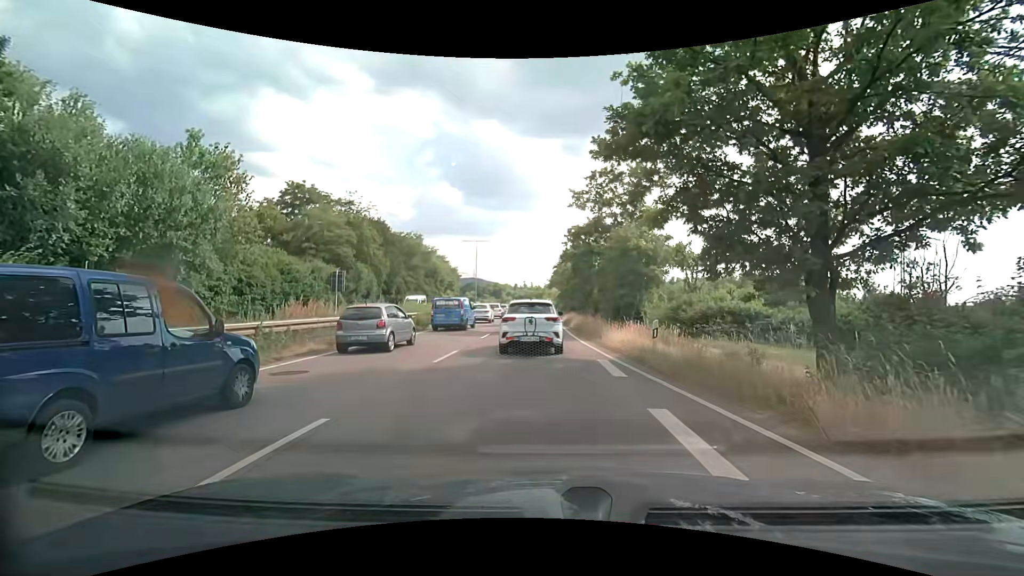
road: trunk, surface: asphalt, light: Day
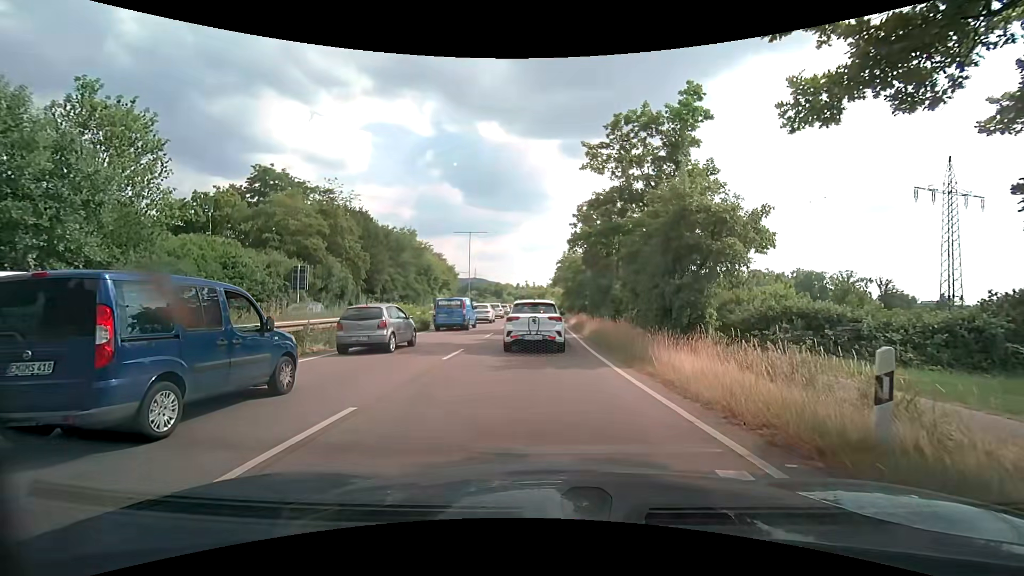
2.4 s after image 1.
(-0.1, +8.4) m; -1°
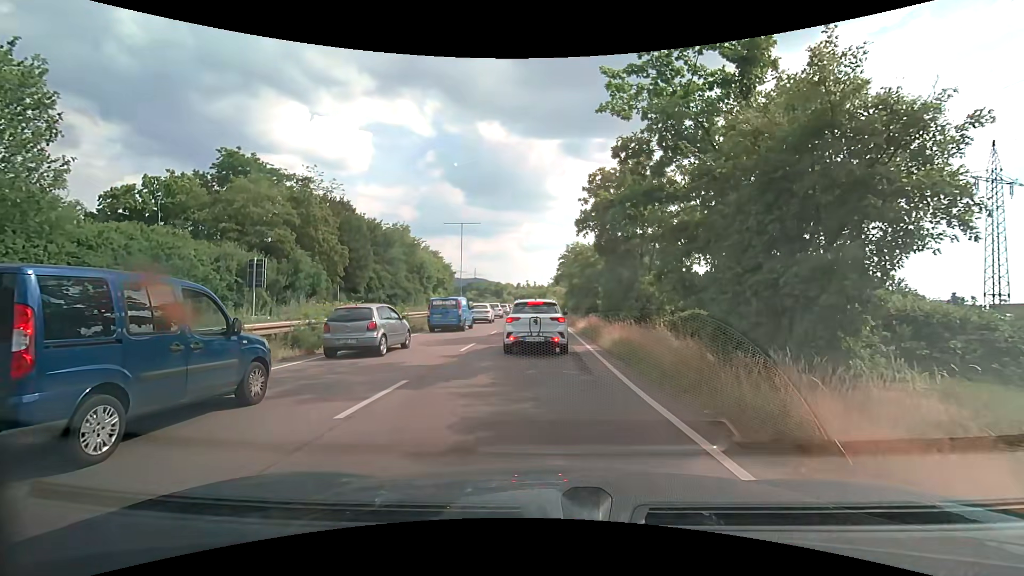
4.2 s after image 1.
(0.0, +6.6) m; +1°
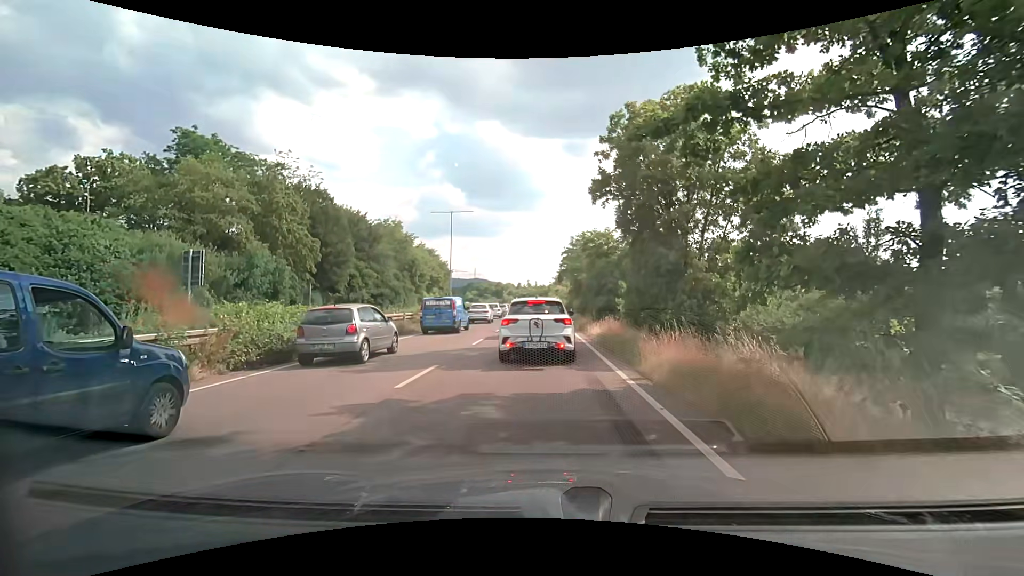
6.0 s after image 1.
(-0.1, +6.7) m; -1°
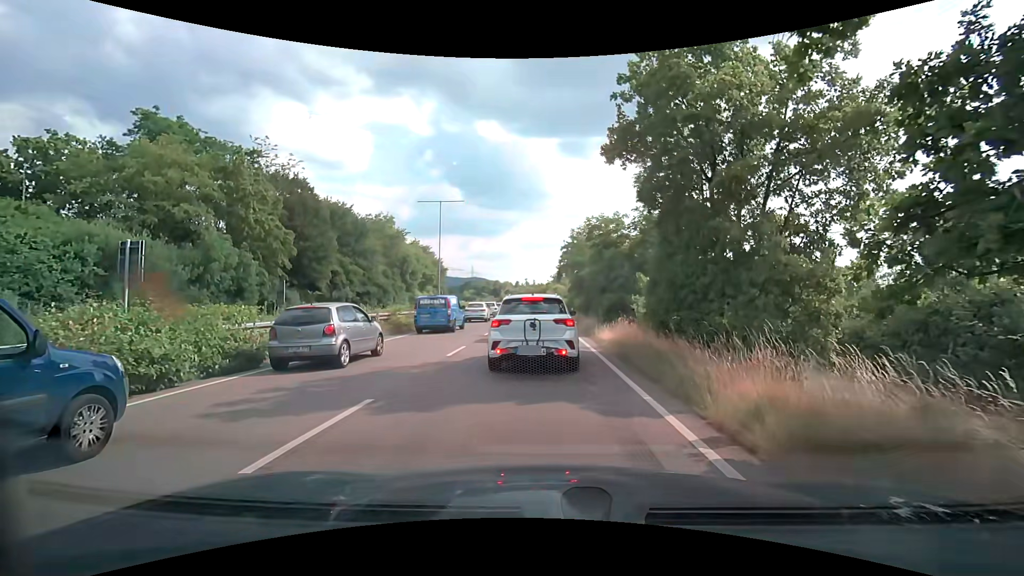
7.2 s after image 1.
(0.0, +4.2) m; 0°
